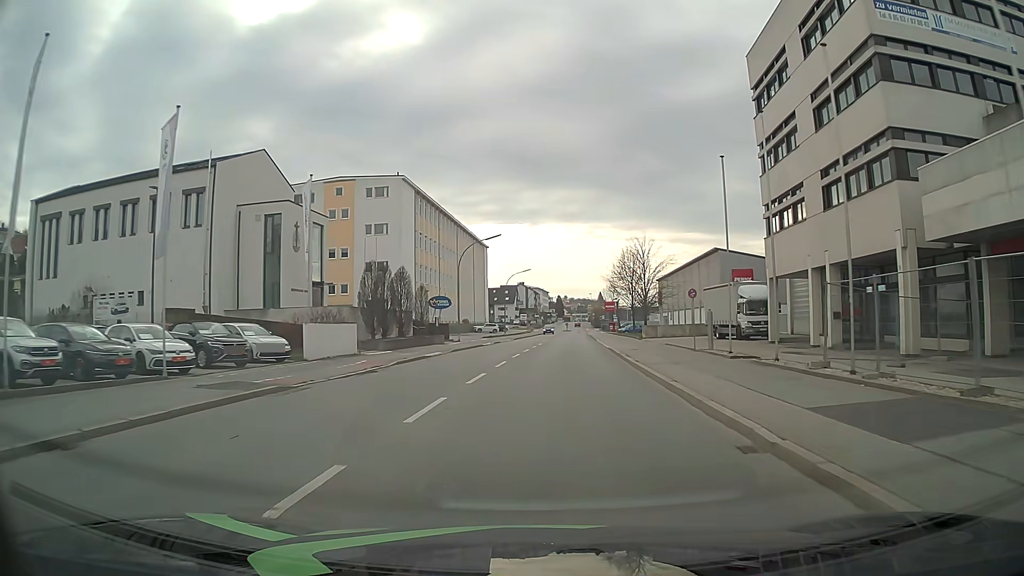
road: tertiary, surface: asphalt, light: Day
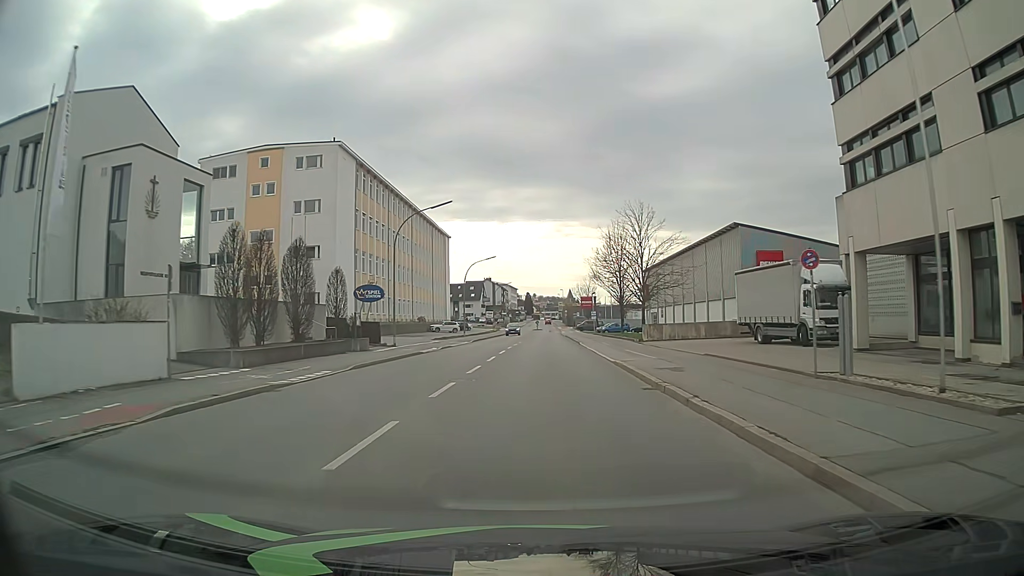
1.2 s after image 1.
(+0.3, +15.1) m; +2°
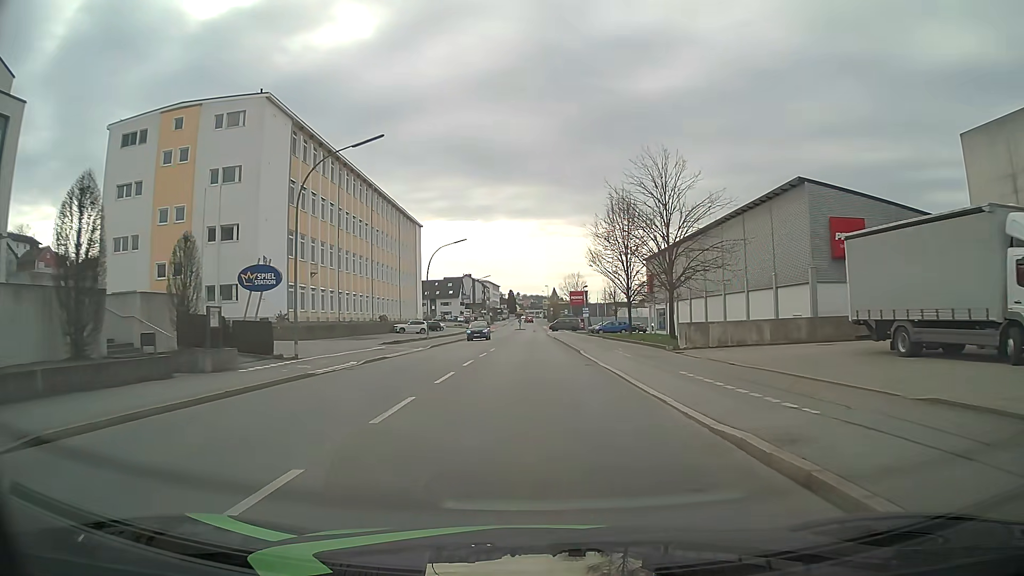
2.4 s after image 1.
(+0.3, +15.2) m; +2°
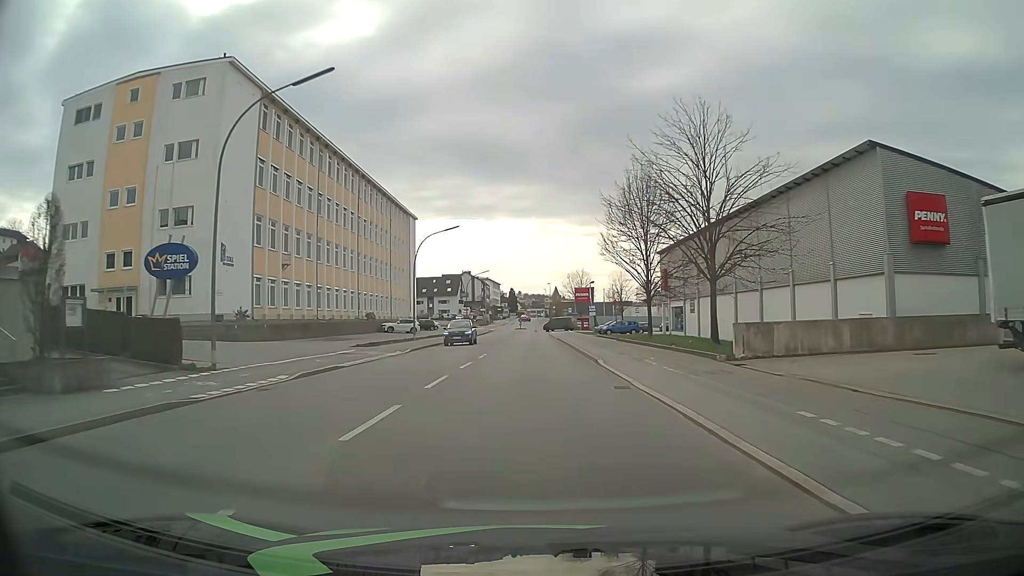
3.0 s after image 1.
(0.0, +7.6) m; 0°
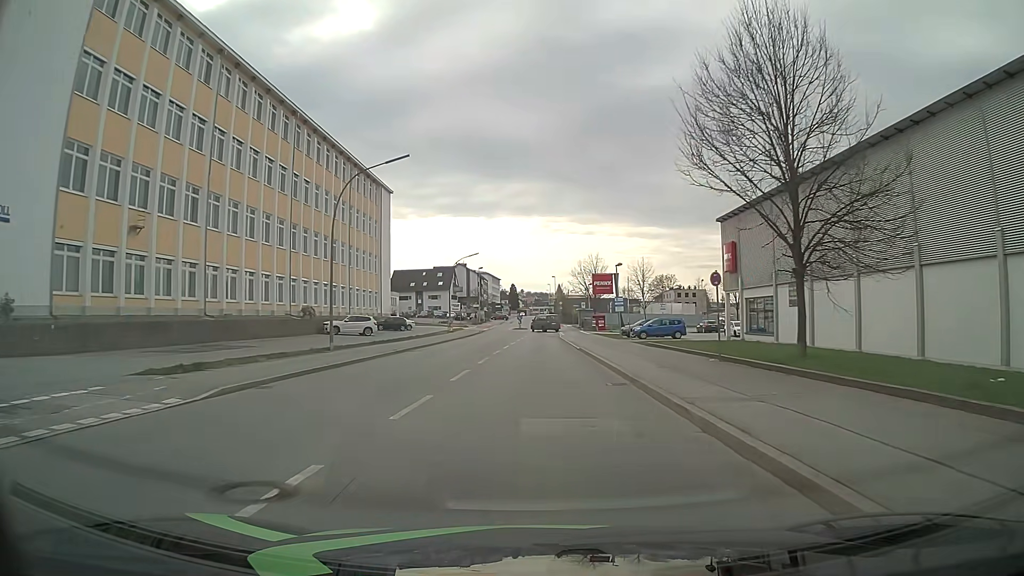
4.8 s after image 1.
(-0.1, +22.9) m; 0°
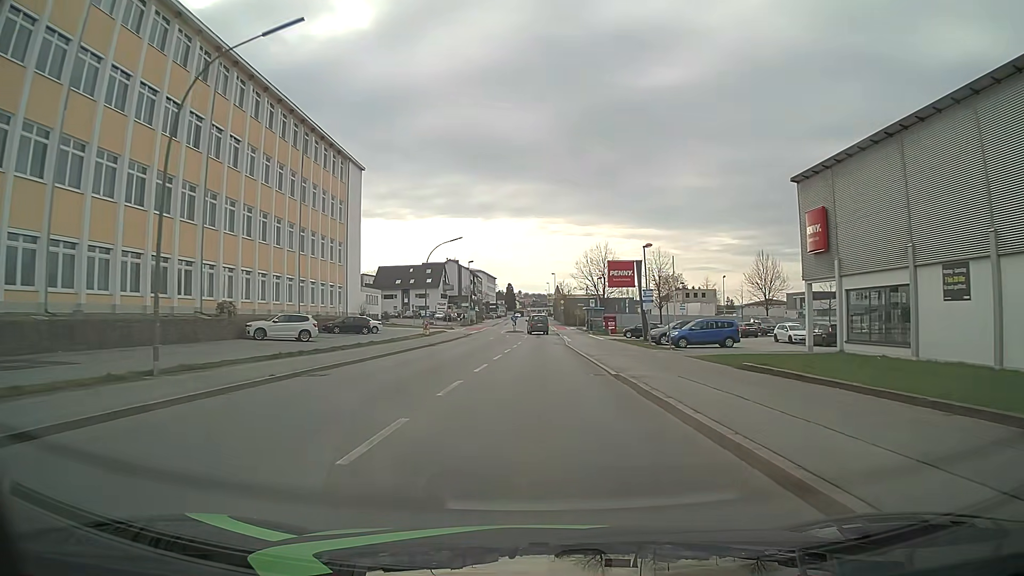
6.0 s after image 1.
(0.0, +15.3) m; 0°
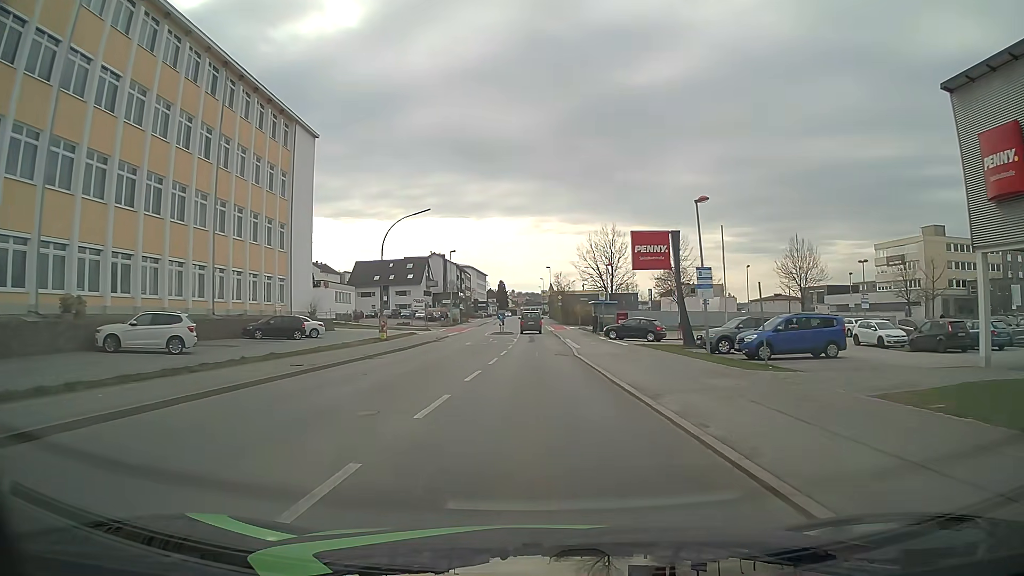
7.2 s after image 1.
(0.0, +15.2) m; 0°
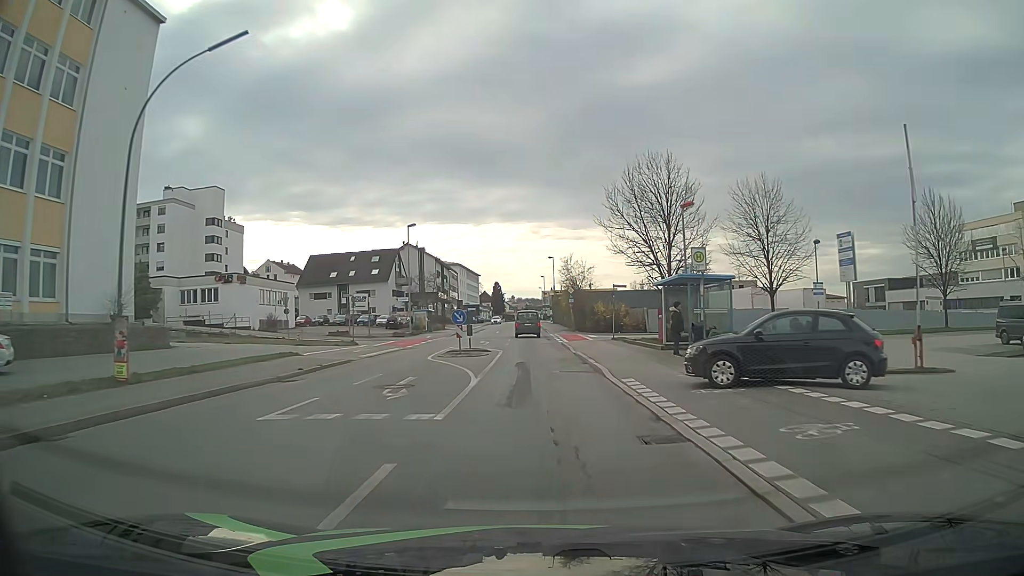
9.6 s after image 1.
(0.0, +30.4) m; 0°
(0, +10) (0, +20) (0, +30) (0, +40) (0, +50) (-1, +60) (-1, +70) (-1, +80) (-1, +90) (-2, +100) m
